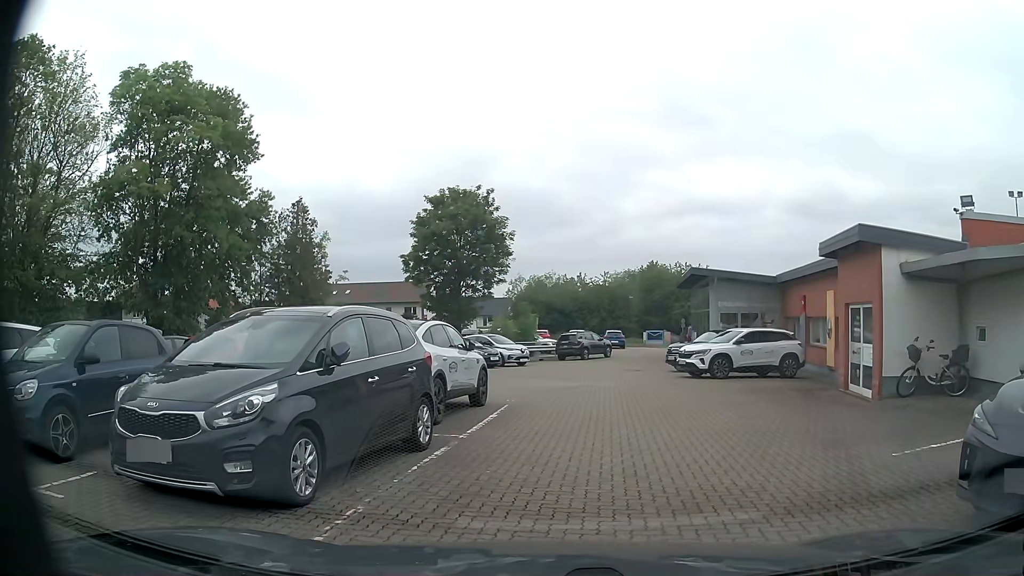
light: Day
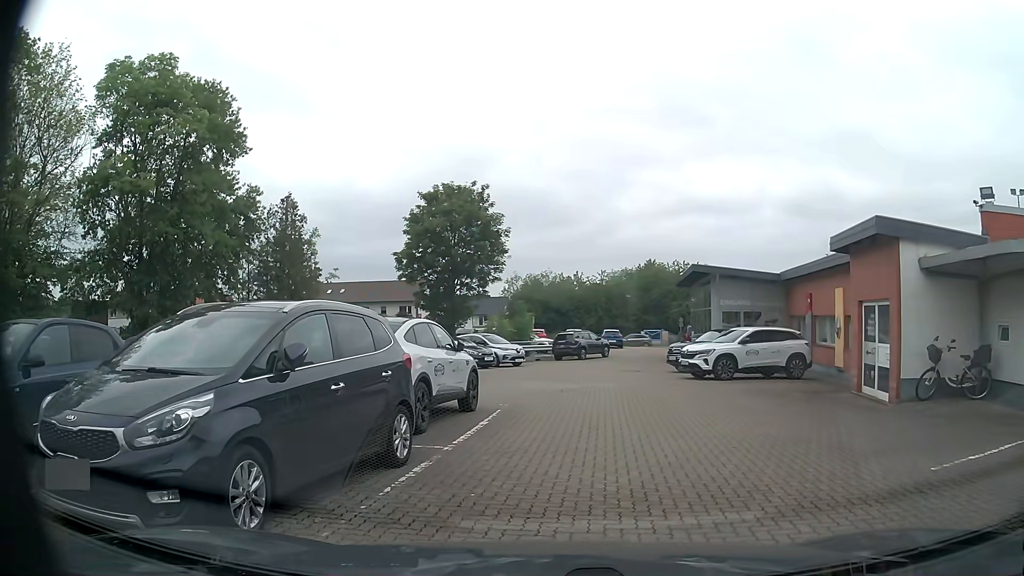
(0.0, +1.0) m; 0°
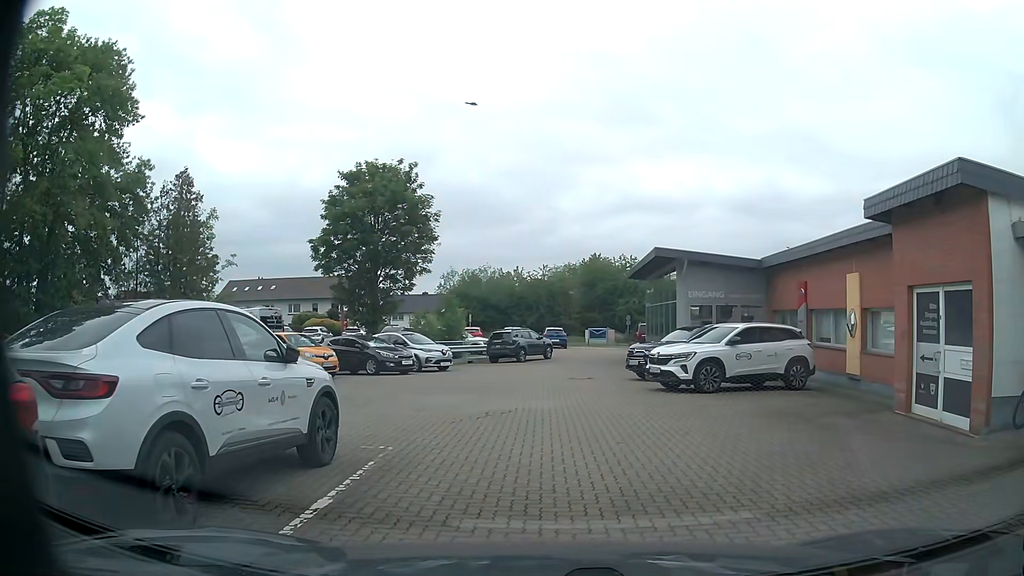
(+0.2, +5.1) m; +4°
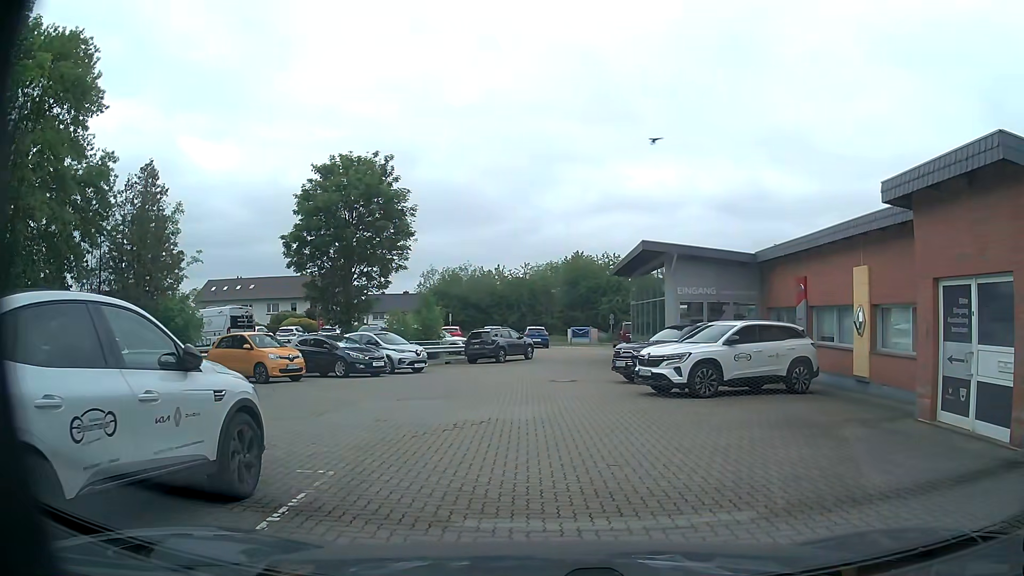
(0.0, +1.5) m; +2°
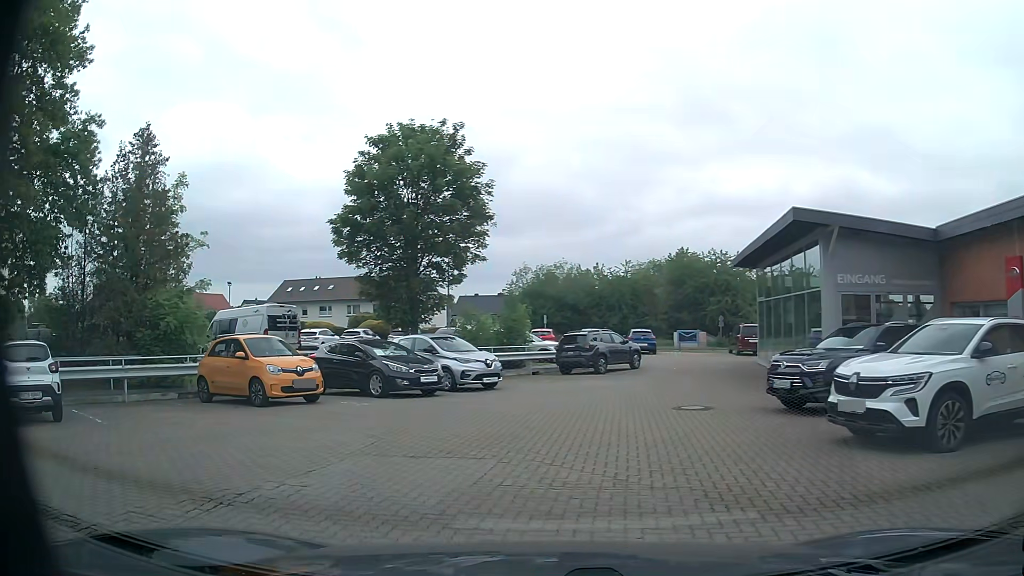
(-0.2, +6.3) m; -8°
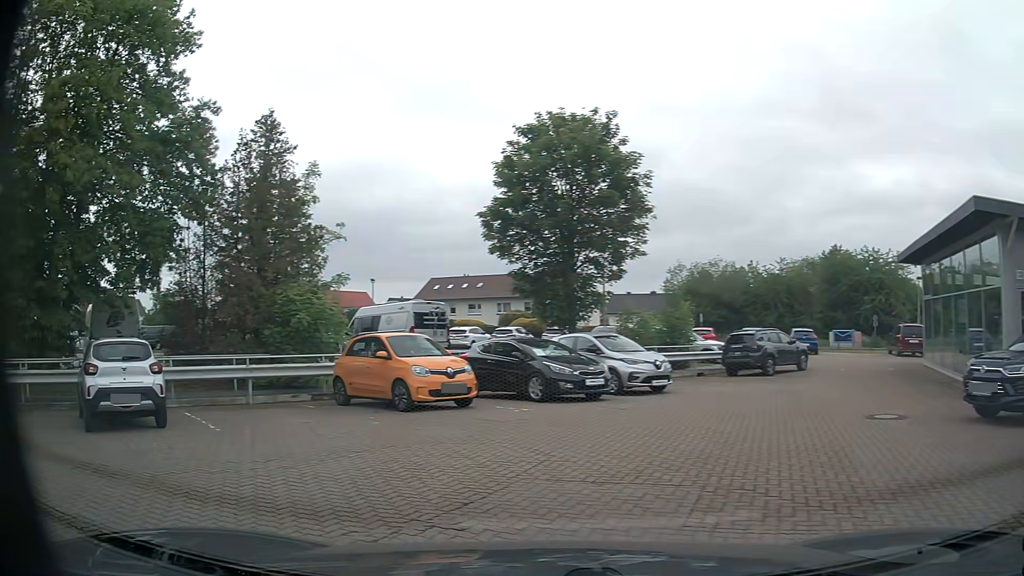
(-0.2, +1.5) m; -13°
